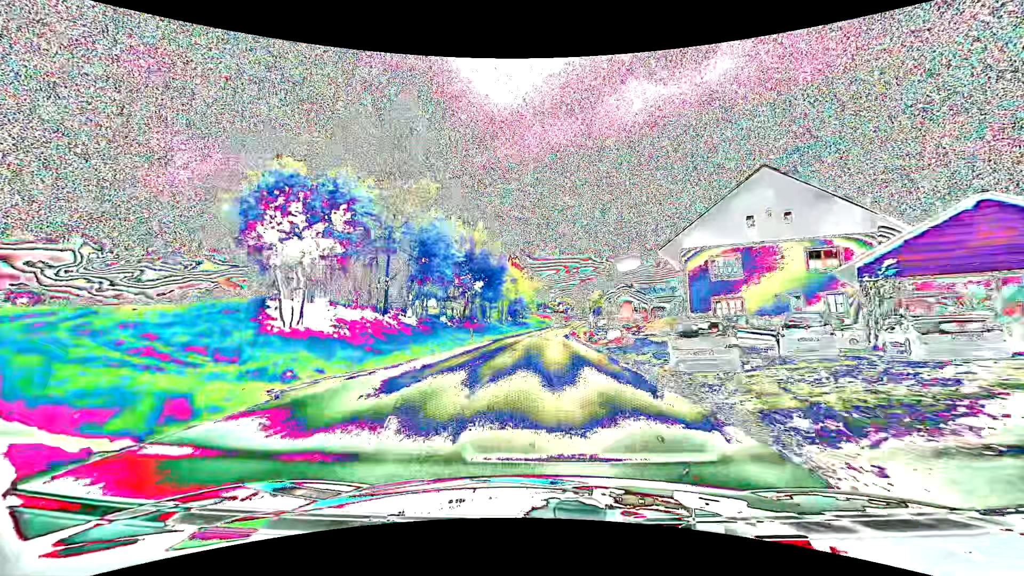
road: tertiary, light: Day
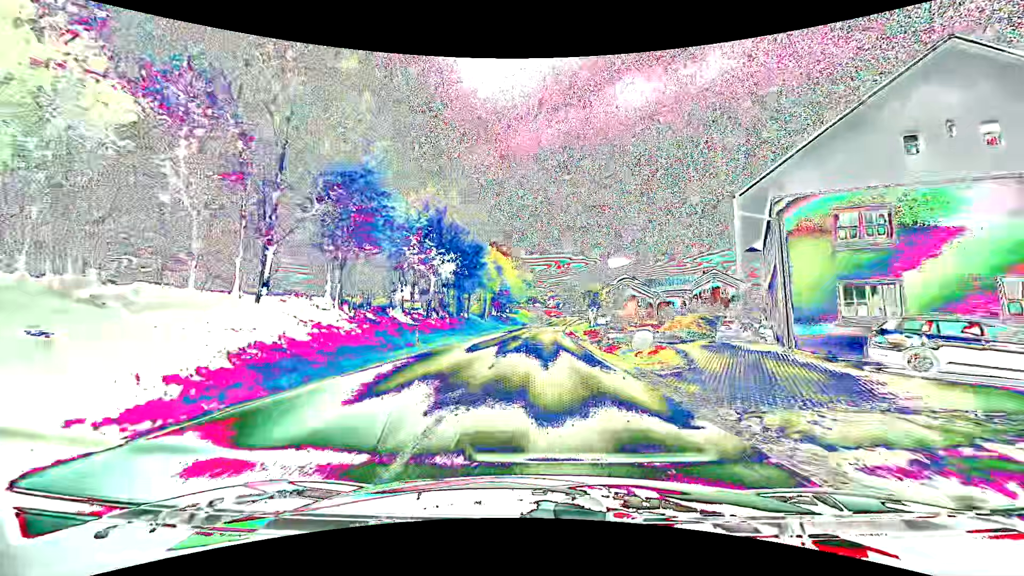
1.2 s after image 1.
(+0.1, +13.7) m; +1°
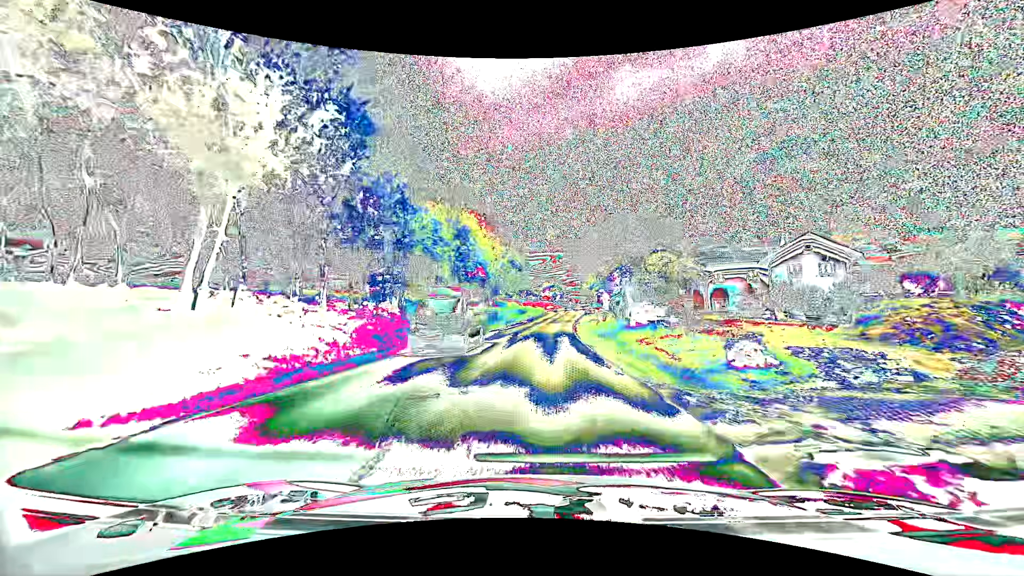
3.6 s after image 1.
(+0.2, +29.3) m; +1°
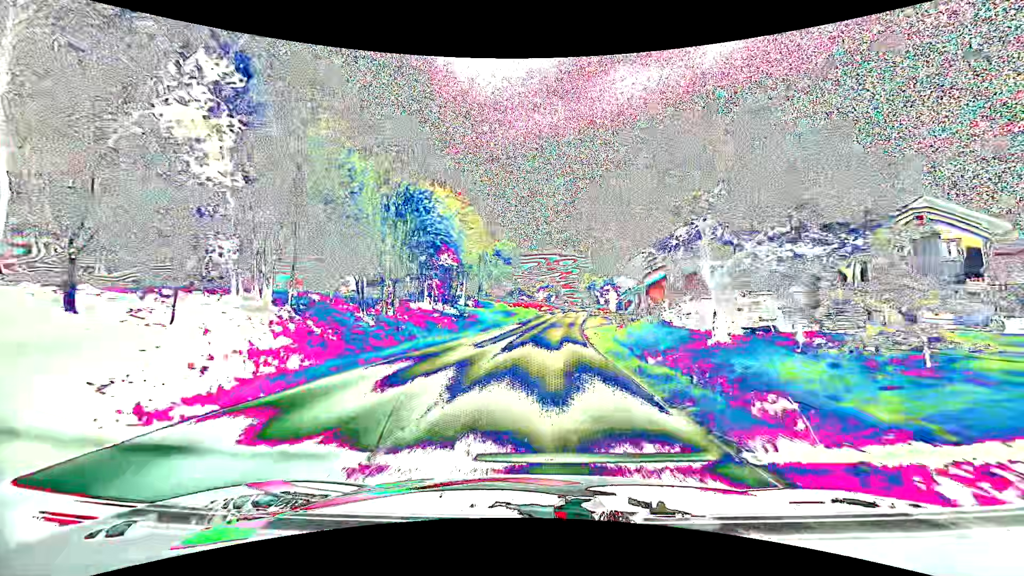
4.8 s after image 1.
(+0.1, +15.8) m; 0°
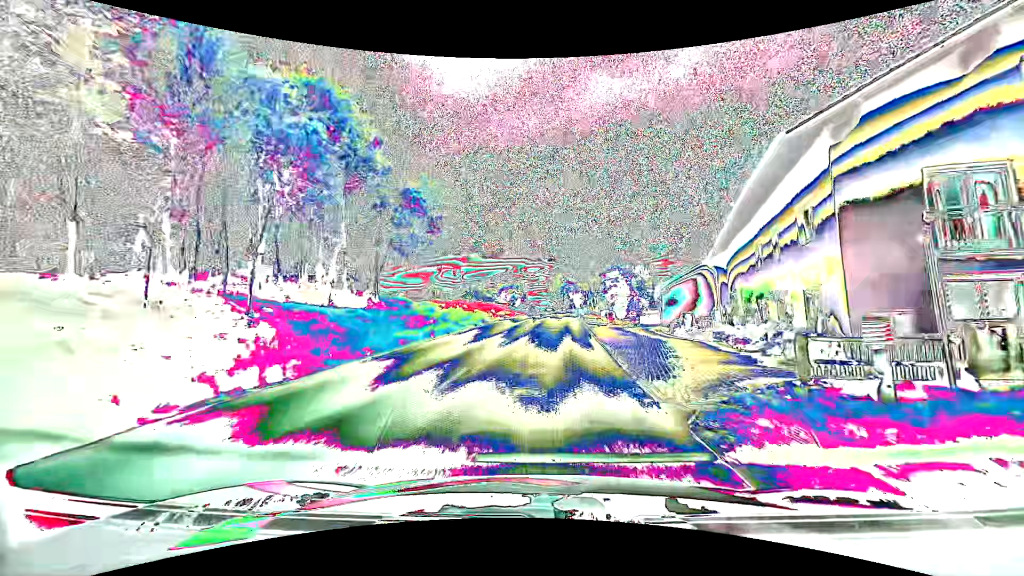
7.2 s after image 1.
(+1.1, +33.0) m; +4°
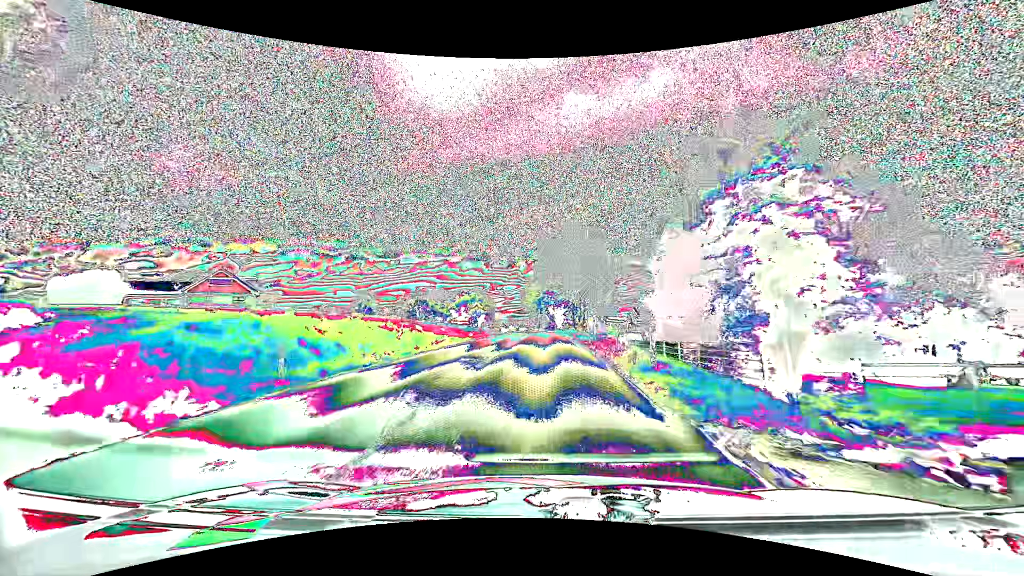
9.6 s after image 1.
(+0.9, +31.6) m; +3°
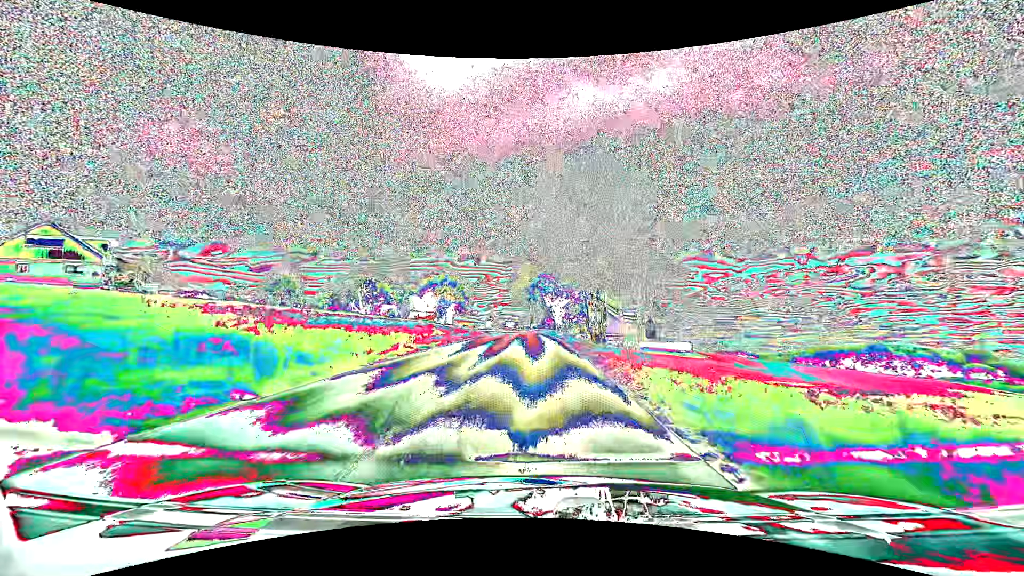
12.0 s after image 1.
(+0.3, +28.0) m; +1°
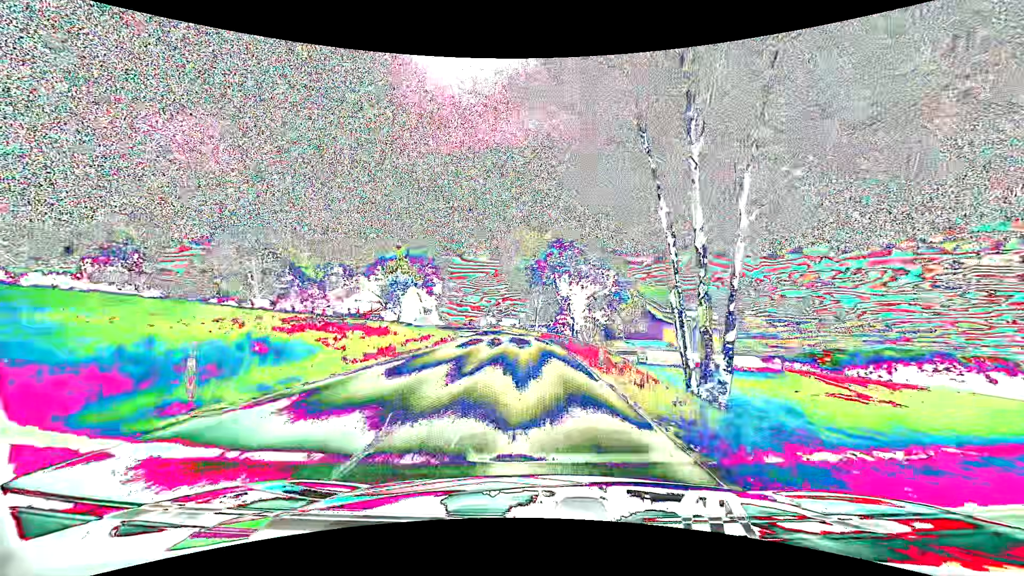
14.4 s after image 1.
(-0.1, +27.4) m; -1°
(0, +10) (0, +20) (-1, +30) (-2, +40) (-3, +50) (-5, +60) (-7, +69) (-11, +79) (-16, +87) (-23, +95) m
